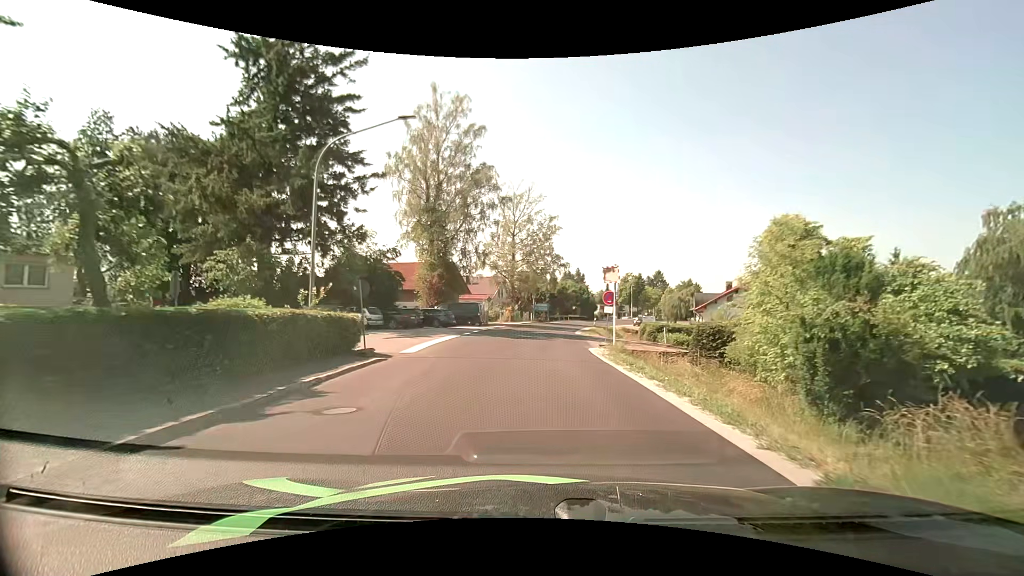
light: Day
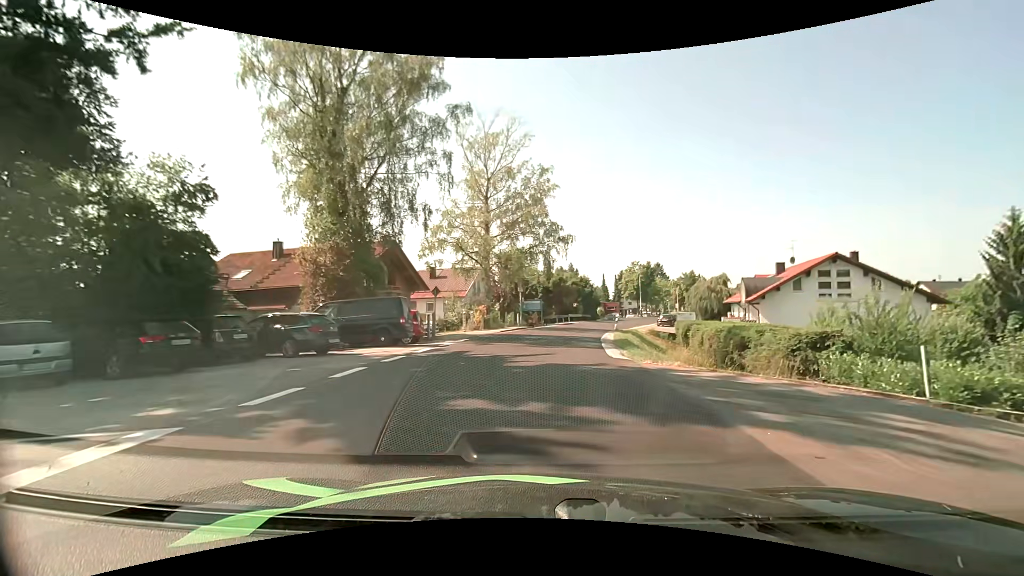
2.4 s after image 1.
(0.0, +20.8) m; +1°
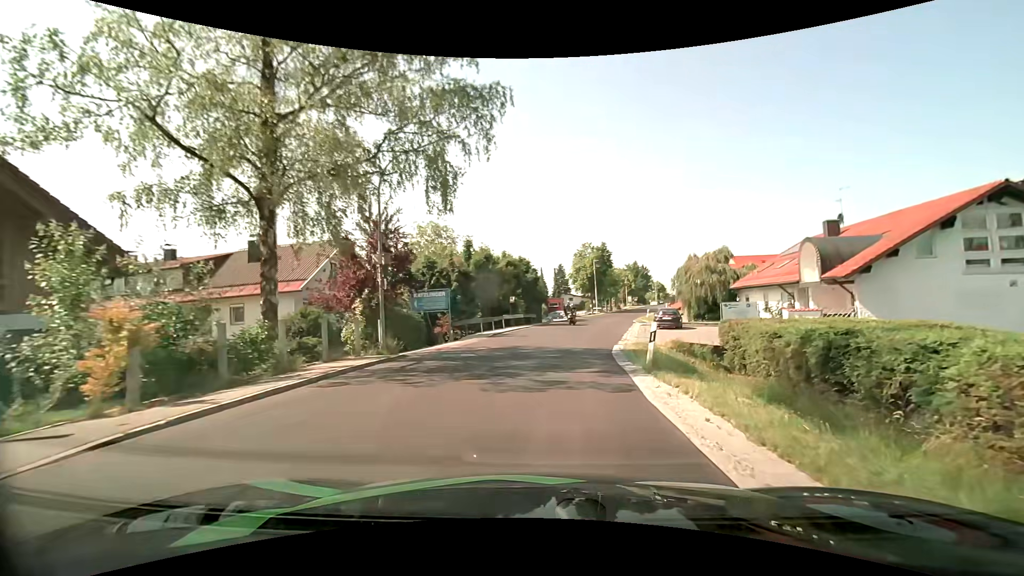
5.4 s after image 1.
(+1.1, +25.9) m; +7°
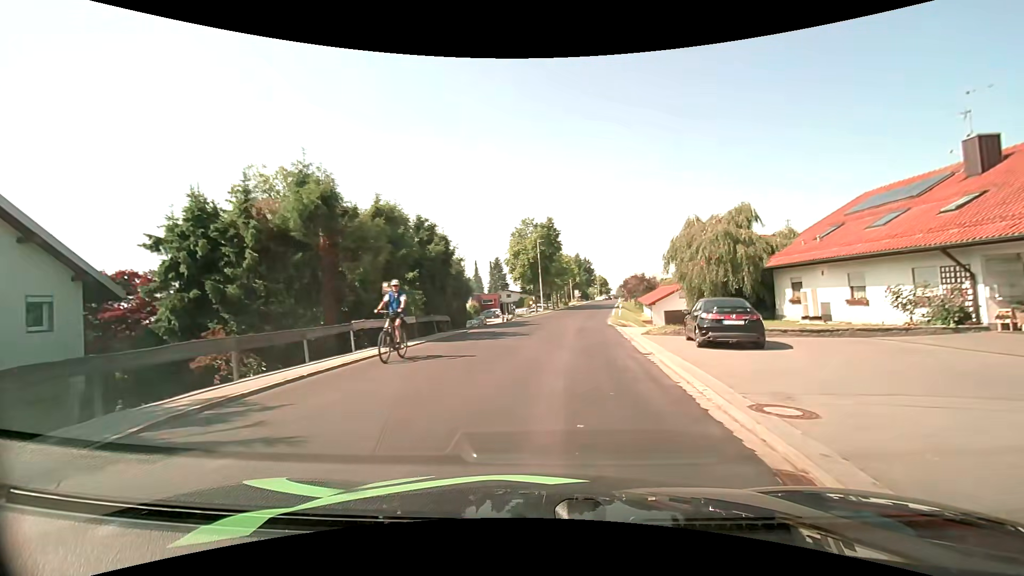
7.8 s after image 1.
(+1.0, +20.3) m; +7°
(0, +10) (+1, +20) (+2, +30) (+4, +40) (+5, +50) (+7, +60) (+9, +69) (+10, +79) (+12, +89) (+13, +99) m
